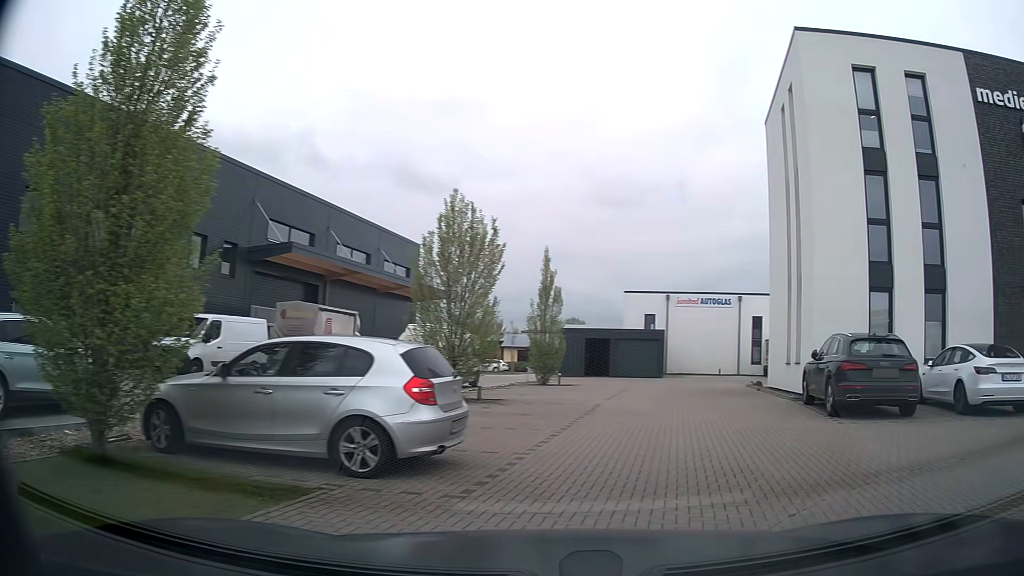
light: Day
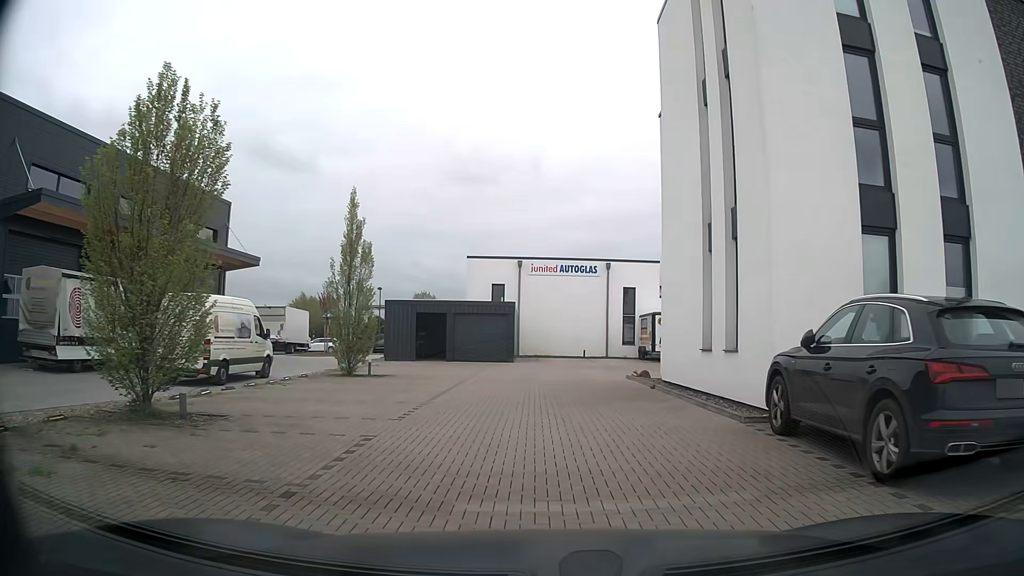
(+1.2, +8.1) m; +11°
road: service
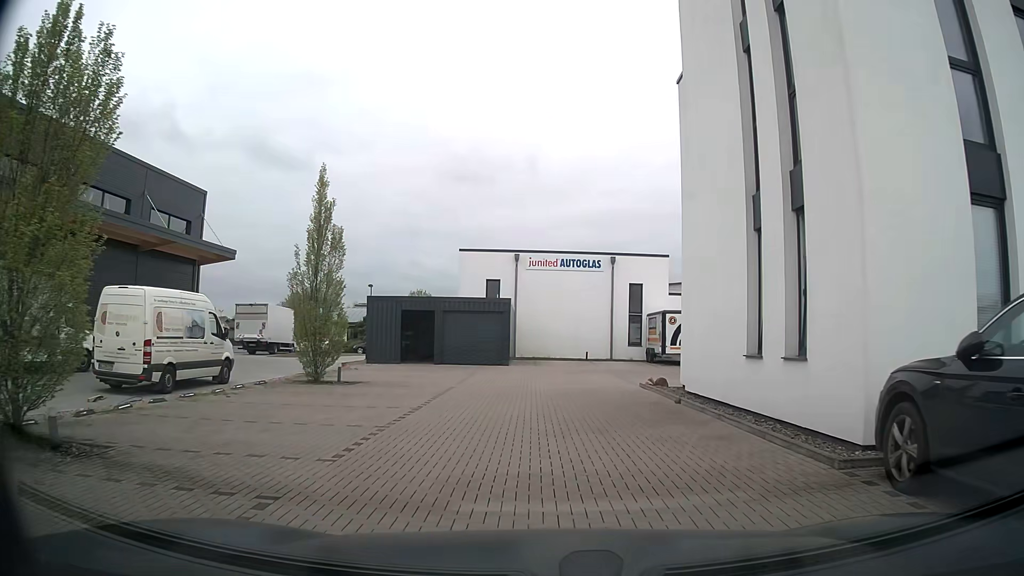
(0.0, +3.2) m; +2°
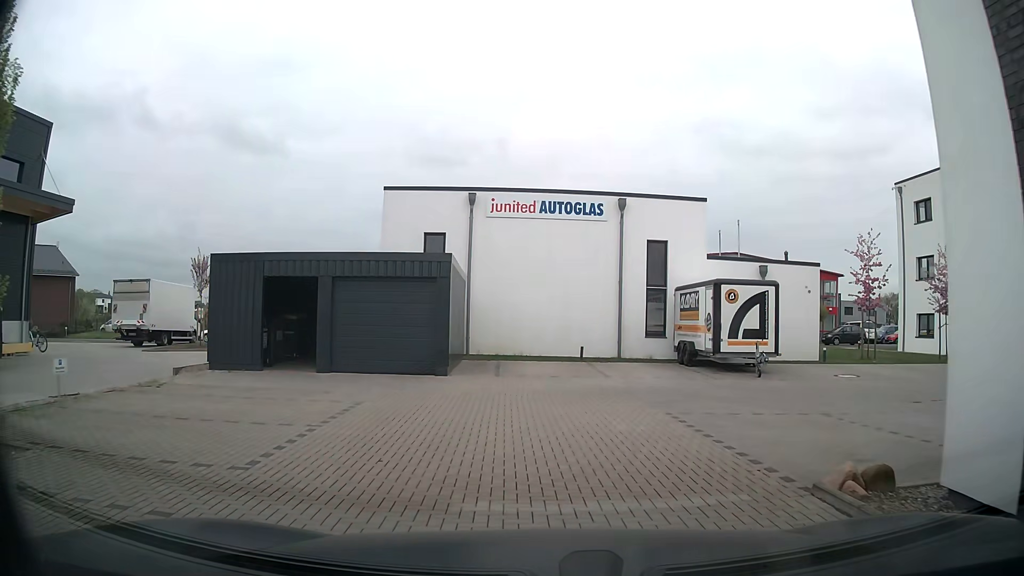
(-0.2, +12.7) m; +1°
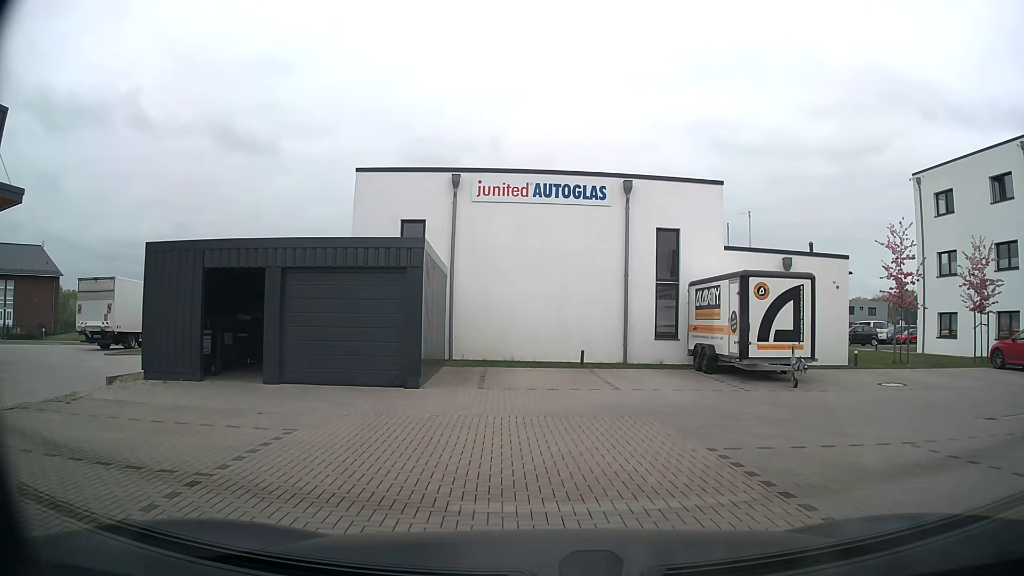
(0.0, +2.9) m; 0°
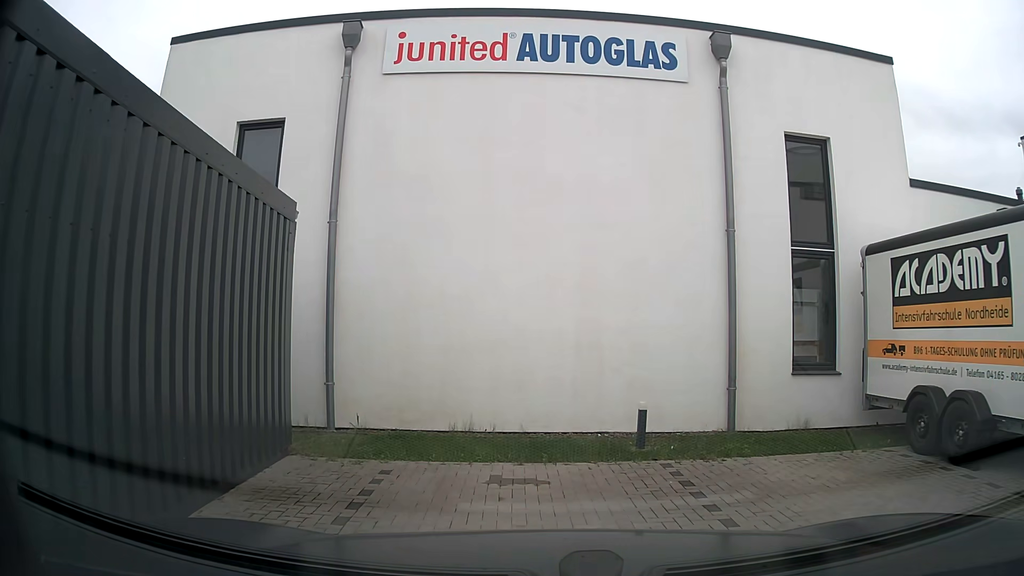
(+0.1, +10.9) m; 0°
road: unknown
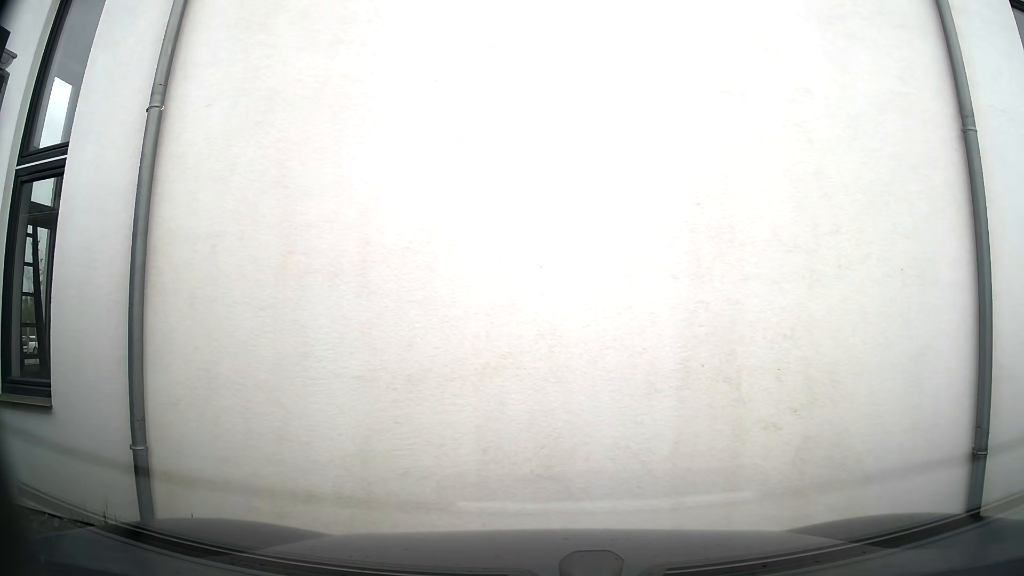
(-0.1, +4.5) m; -2°
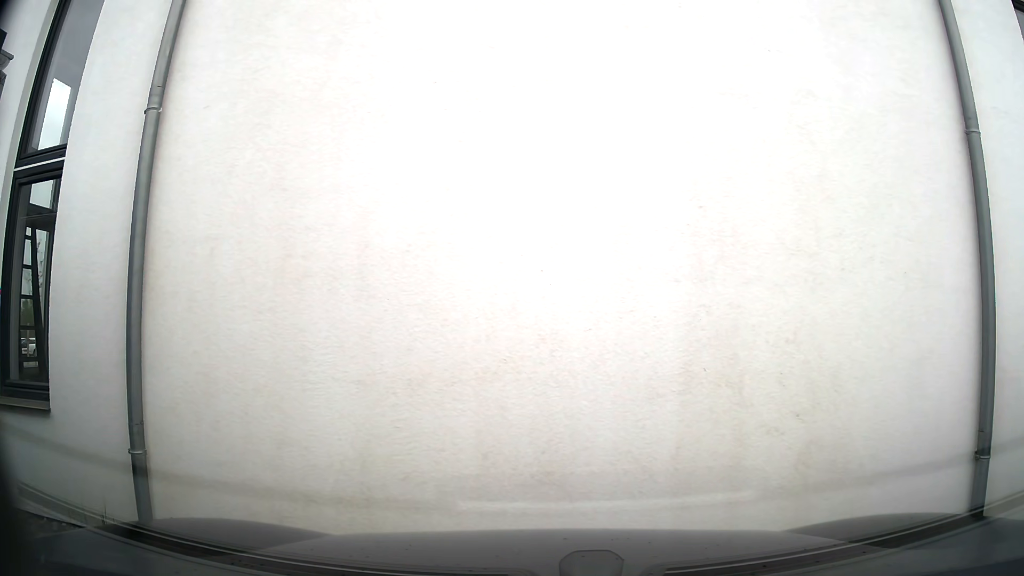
(0.0, +0.1) m; 0°
